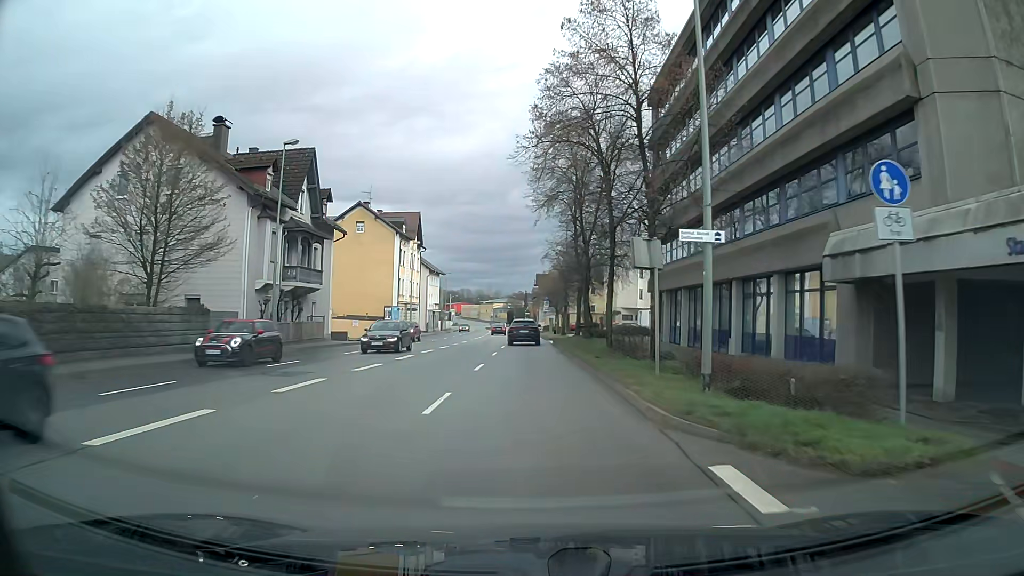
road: primary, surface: asphalt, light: Day
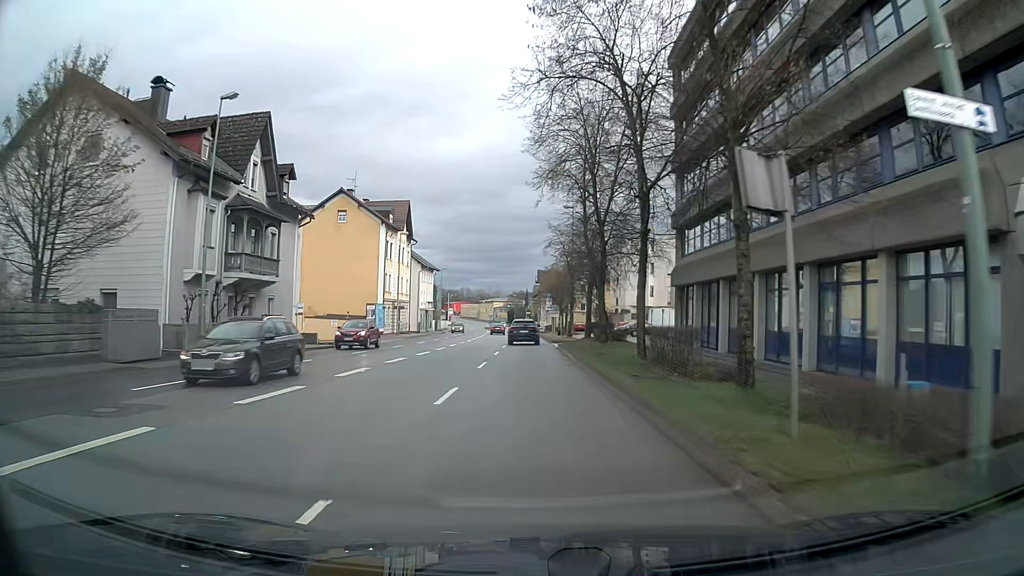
(0.0, +7.7) m; 0°
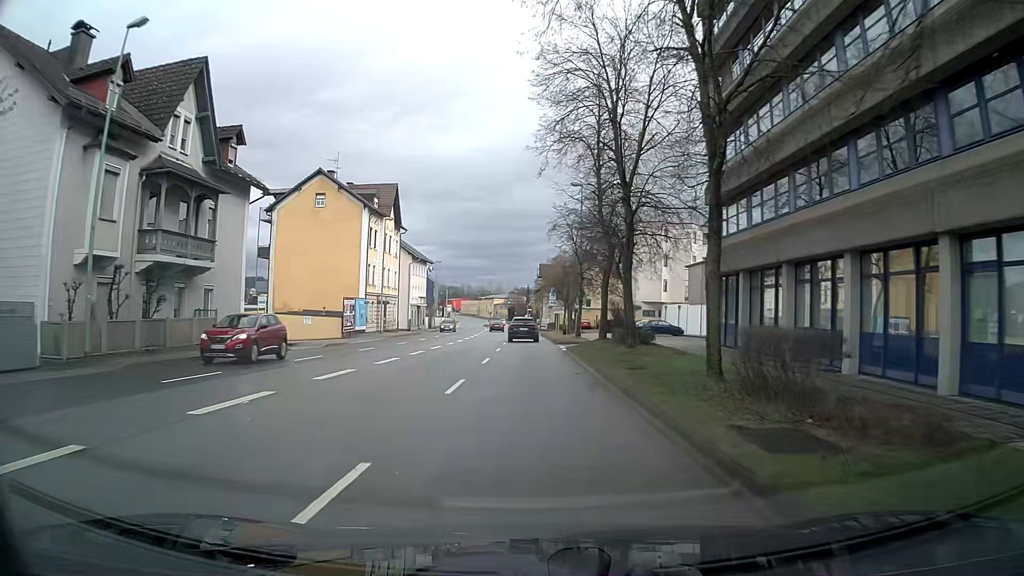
(0.0, +7.7) m; 0°
(0, +10) (0, +20) (0, +30) (-1, +40) (-1, +50) (-1, +60) (-2, +70) (-2, +80) (-2, +90) (-3, +100) m
